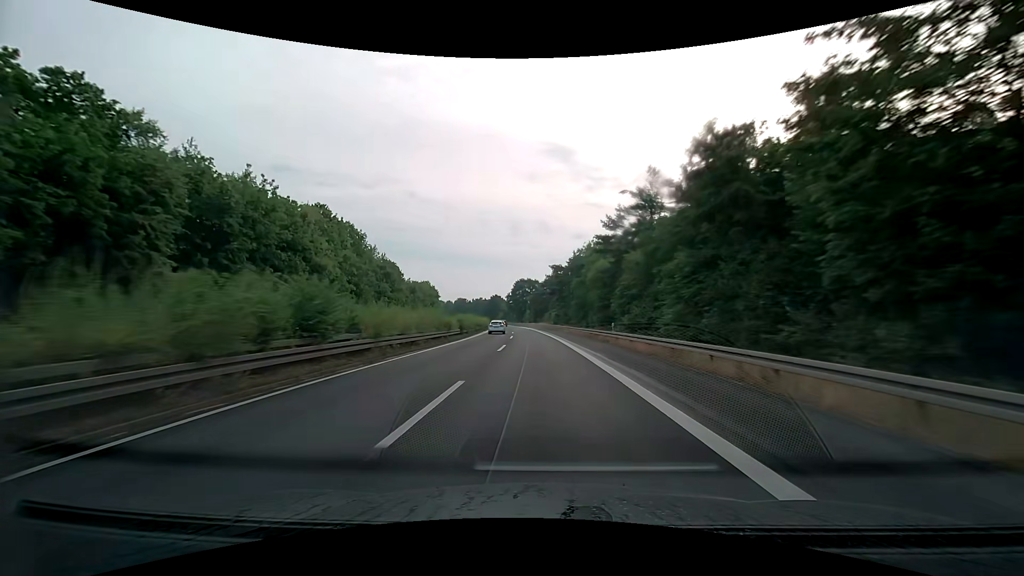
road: trunk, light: Day
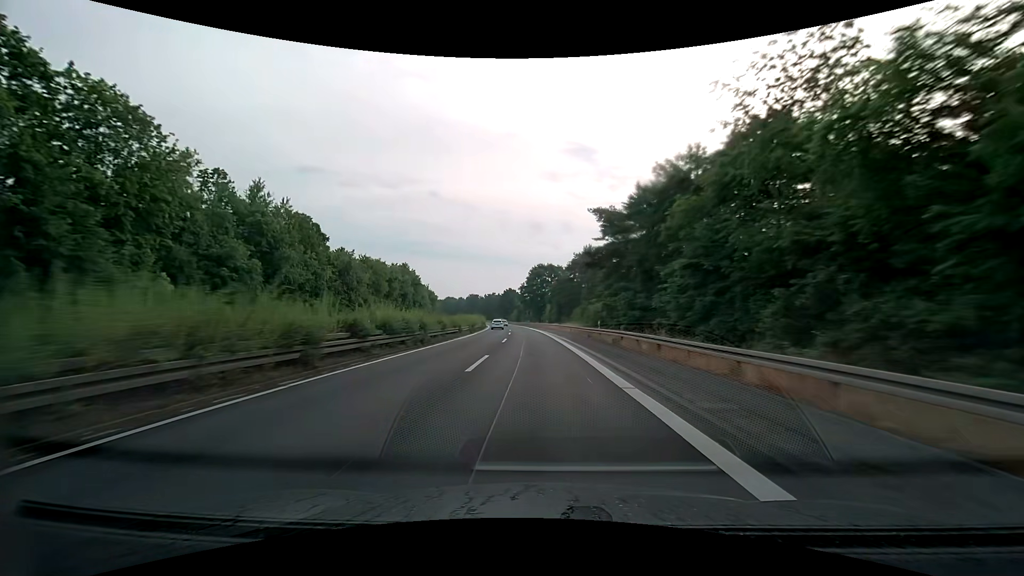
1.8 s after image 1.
(-0.9, +46.3) m; -2°
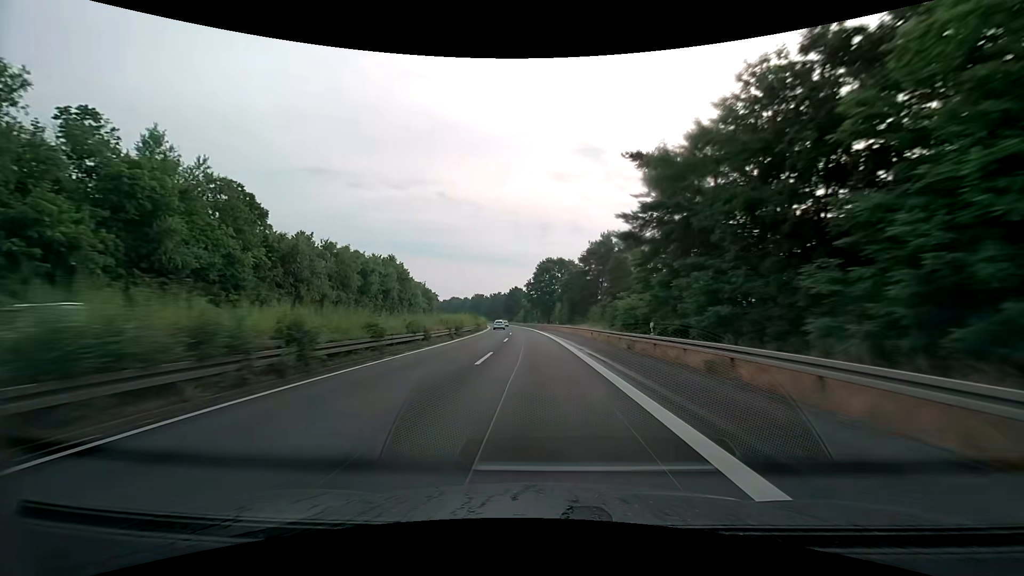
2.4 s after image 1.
(-0.1, +15.5) m; -1°
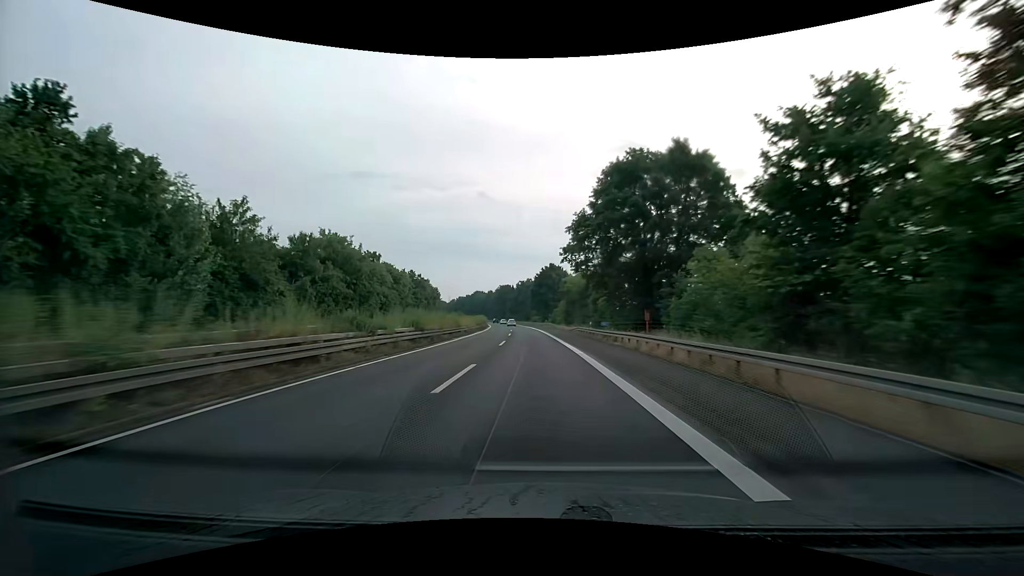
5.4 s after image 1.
(-3.2, +78.4) m; -5°
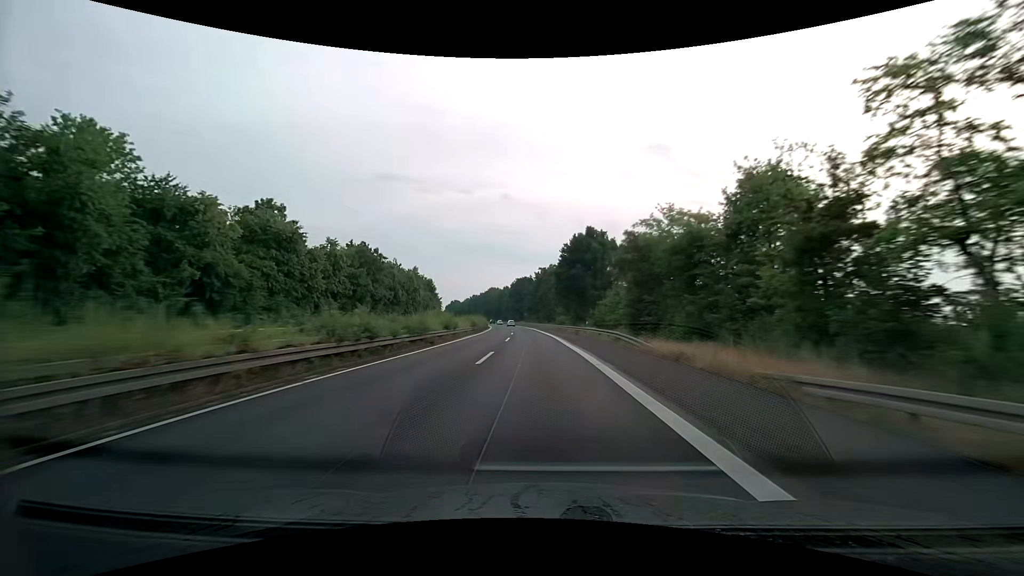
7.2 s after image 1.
(-1.2, +47.6) m; -3°
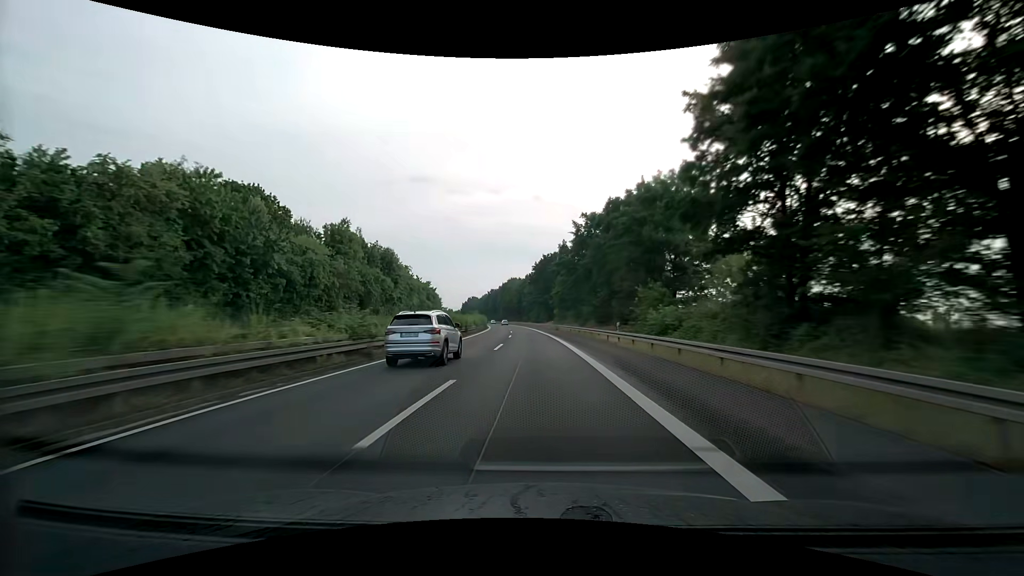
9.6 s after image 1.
(-1.8, +64.1) m; -4°
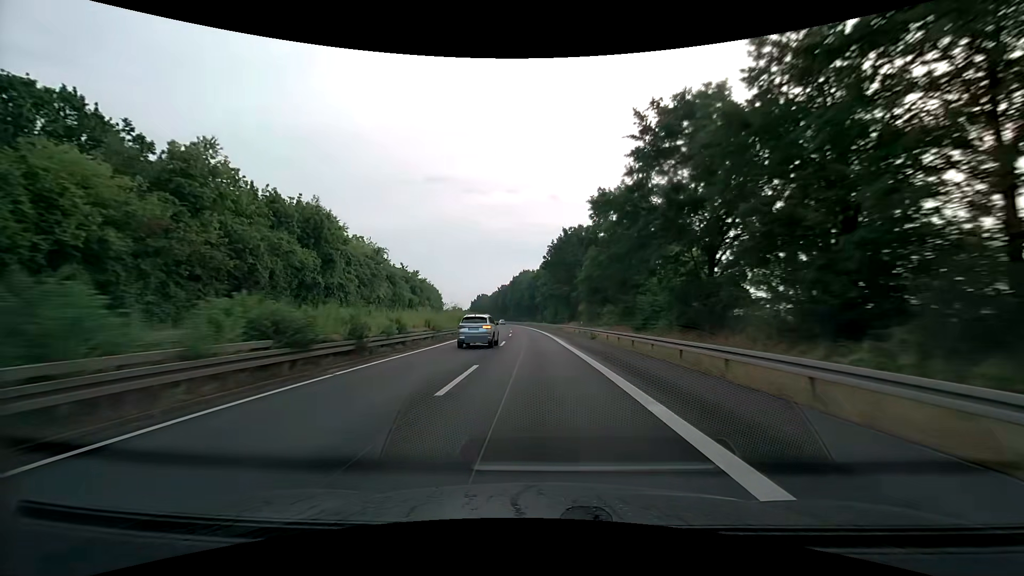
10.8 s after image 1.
(-0.5, +32.3) m; -2°
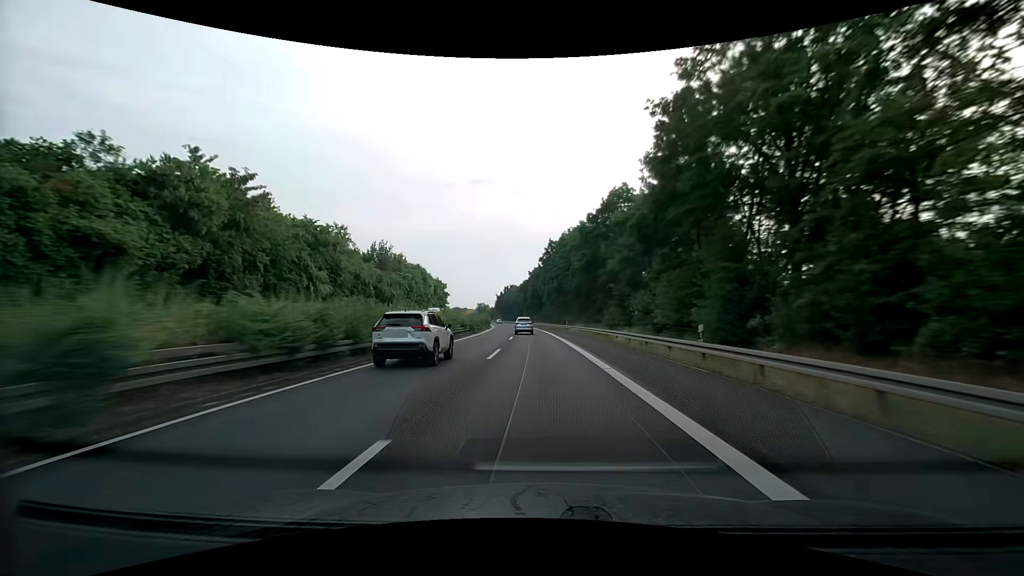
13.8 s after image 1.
(-3.5, +81.4) m; -5°
(0, +10) (0, +20) (0, +30) (-1, +40) (-1, +50) (-1, +60) (-2, +70) (-3, +80) (-3, +90) (-4, +100) m
